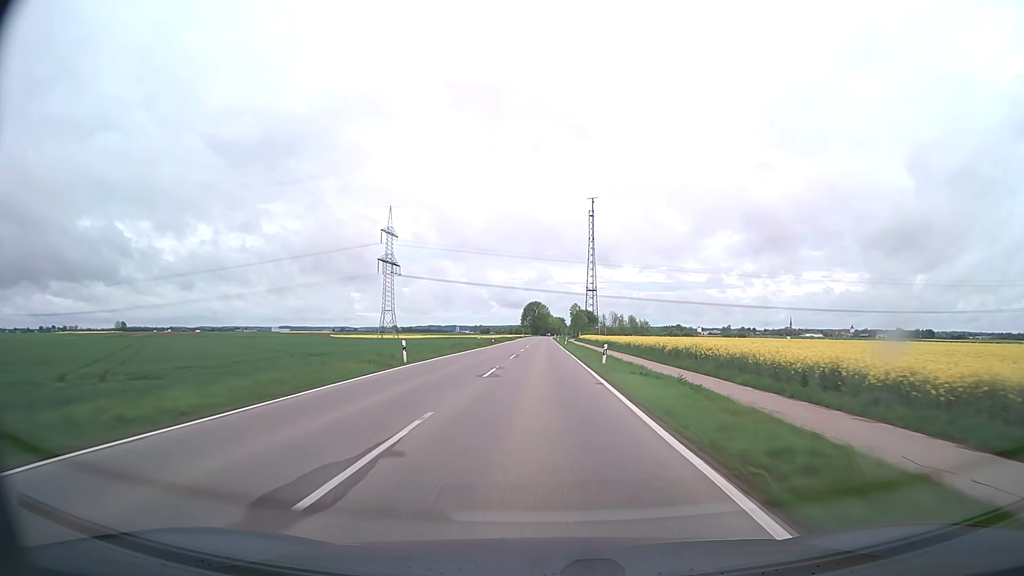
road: tertiary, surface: asphalt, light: Day
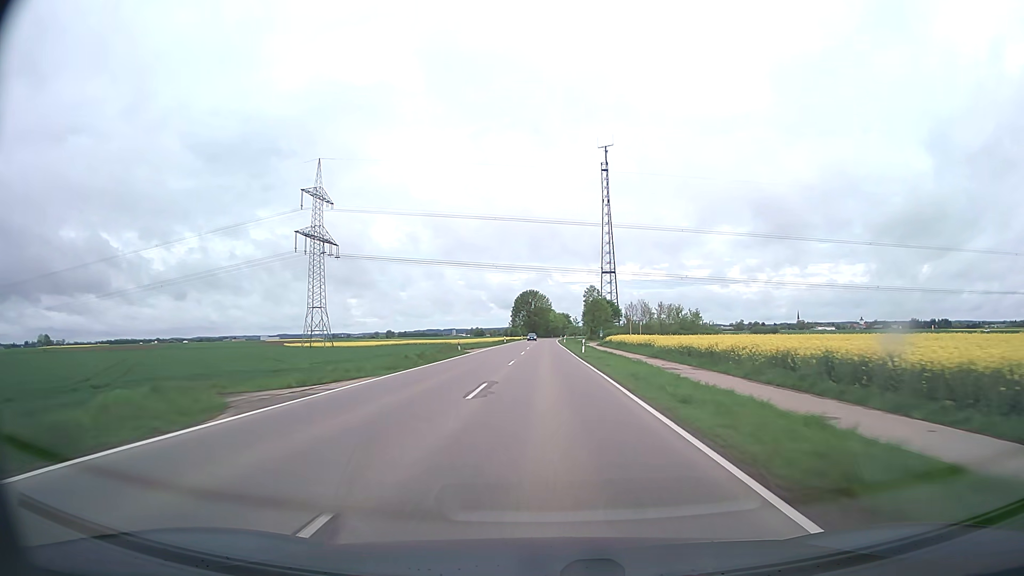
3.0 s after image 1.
(-0.1, +81.7) m; 0°
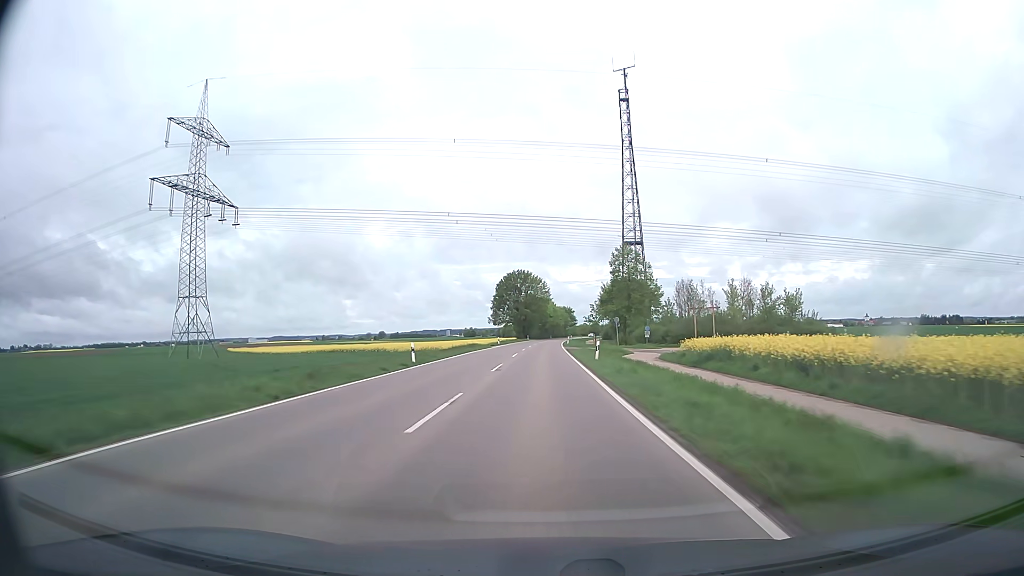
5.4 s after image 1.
(+0.3, +65.2) m; 0°
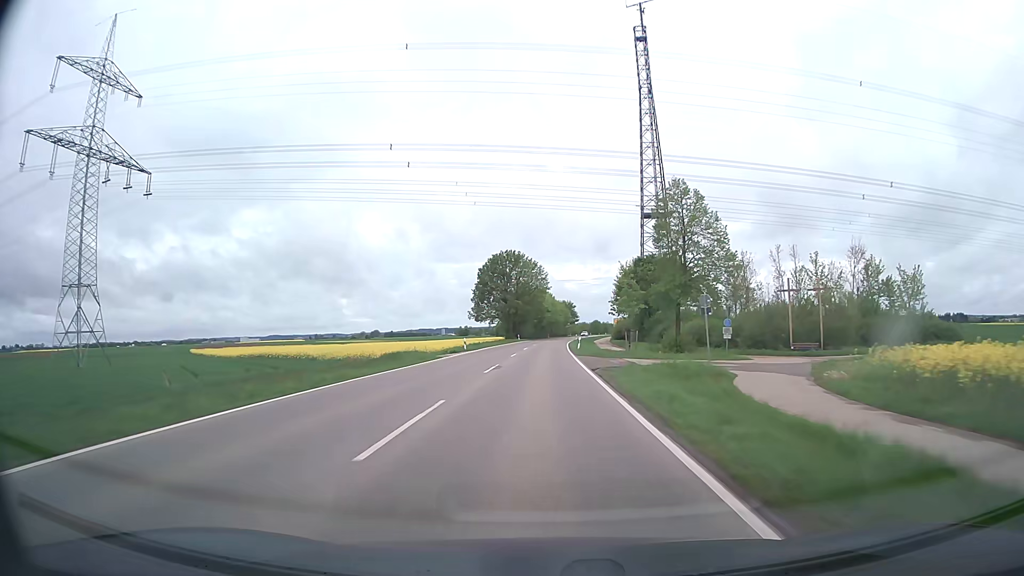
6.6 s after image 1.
(0.0, +32.3) m; 0°
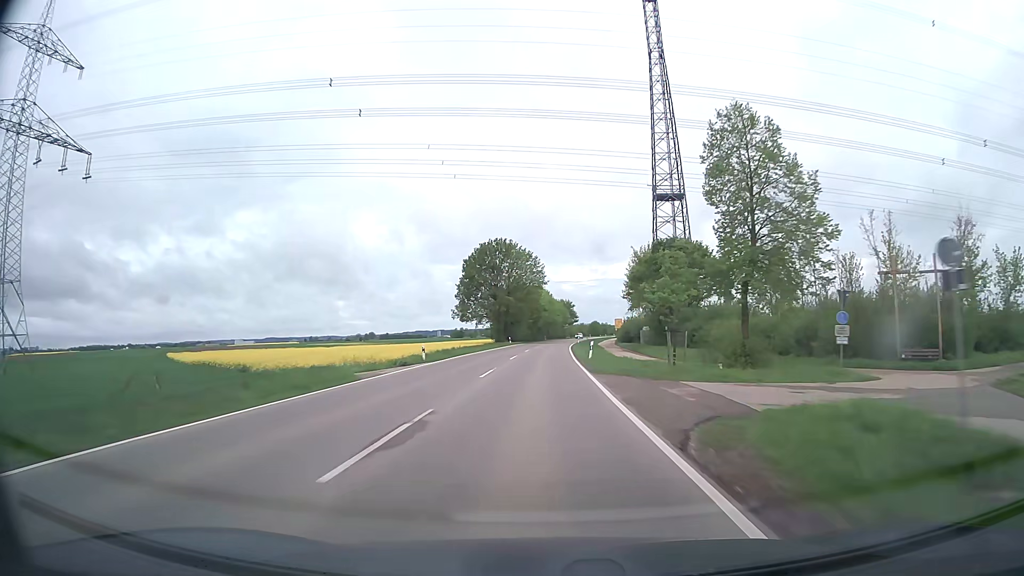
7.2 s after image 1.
(0.0, +16.1) m; 0°
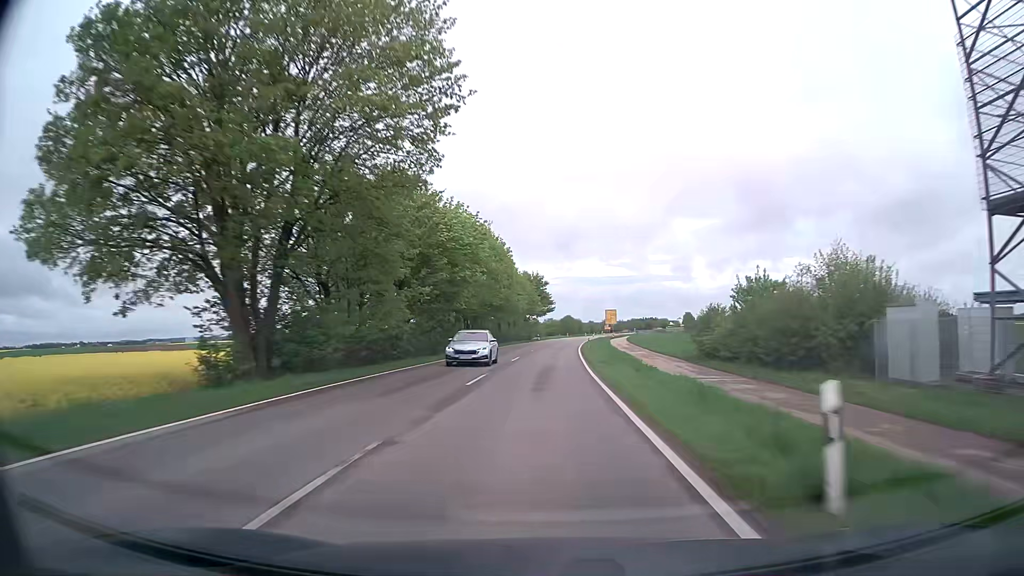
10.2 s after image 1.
(+1.8, +79.1) m; +3°
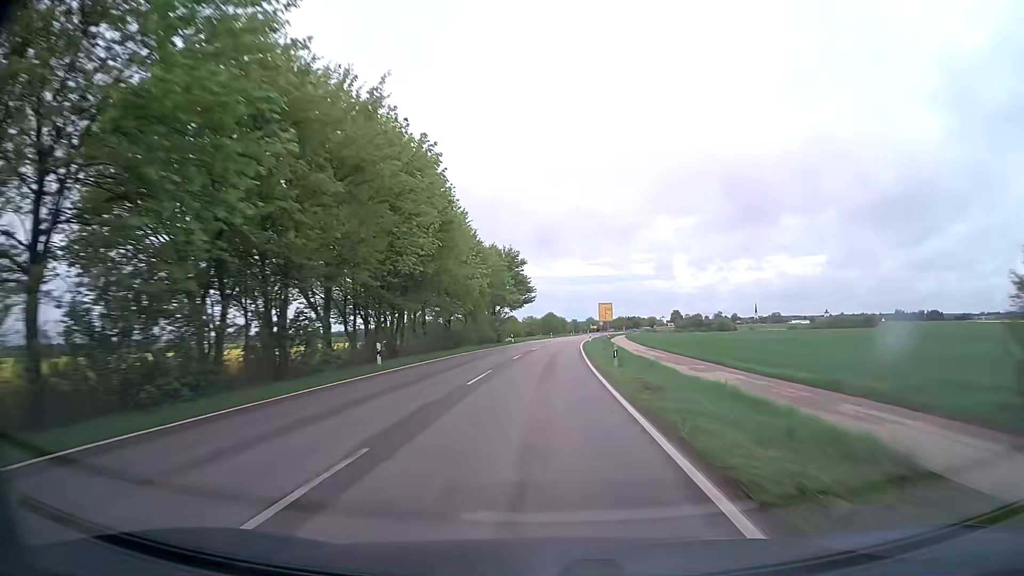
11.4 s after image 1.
(+0.5, +30.6) m; +2°
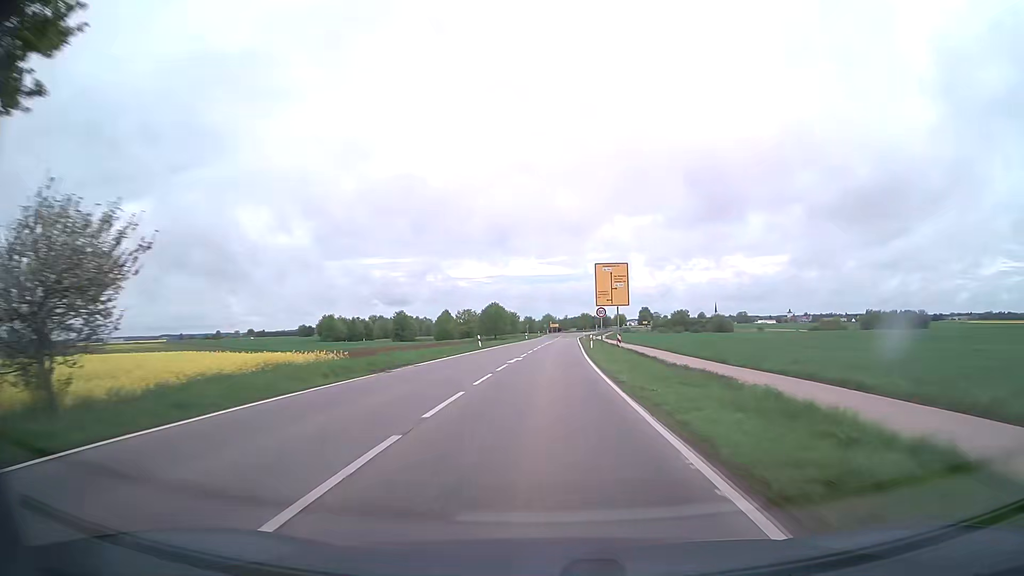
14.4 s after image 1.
(+2.5, +72.1) m; +4°
